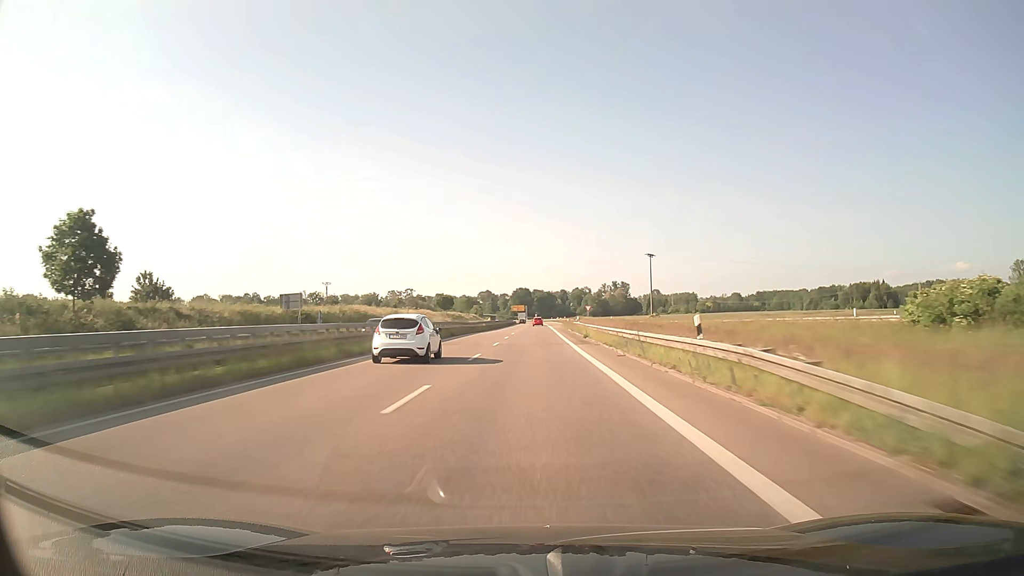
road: trunk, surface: asphalt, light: Day
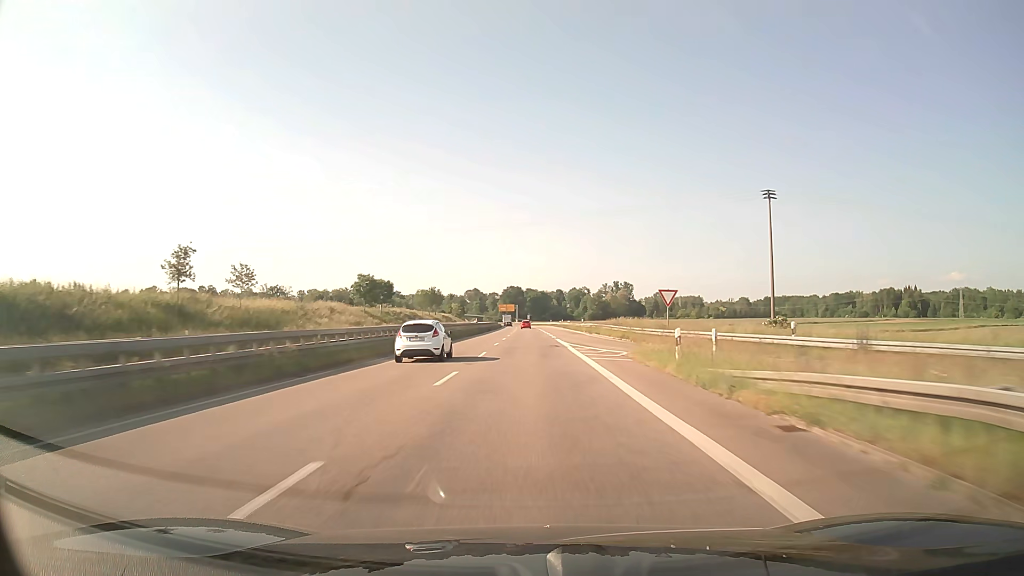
(+0.5, +66.6) m; +1°
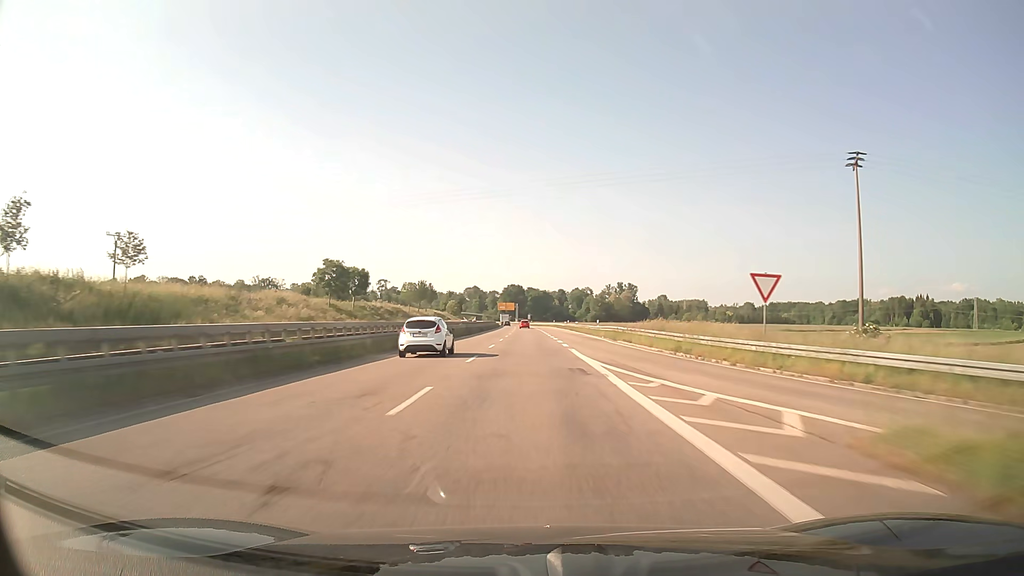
(0.0, +16.7) m; 0°
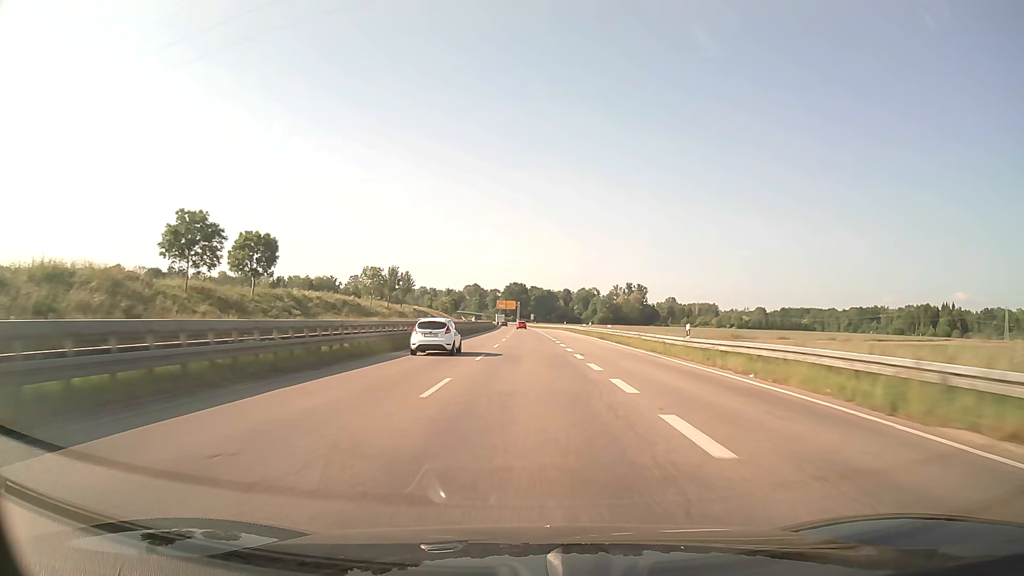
(-0.1, +33.5) m; 0°
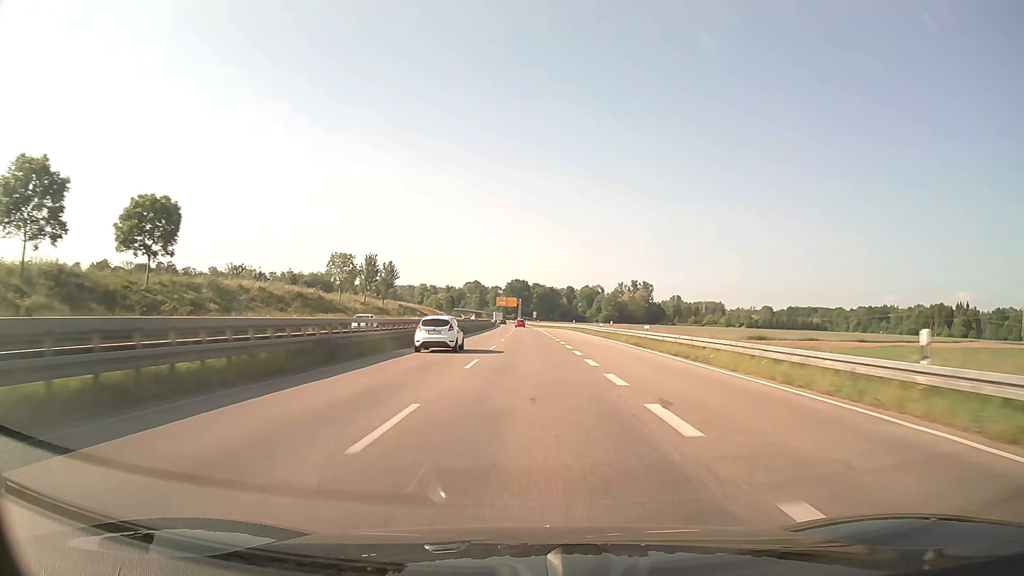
(0.0, +16.8) m; 0°
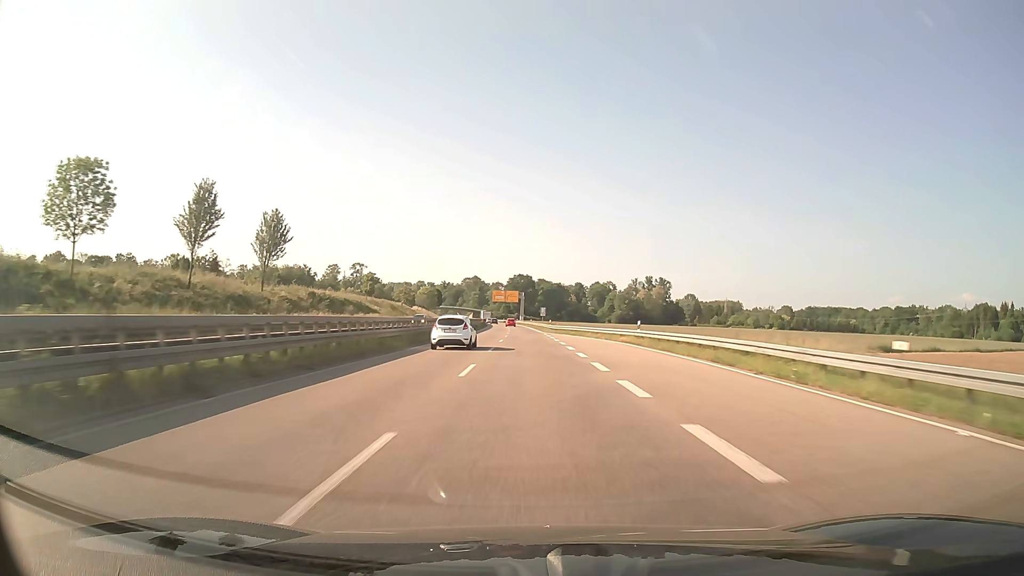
(-0.2, +50.6) m; 0°
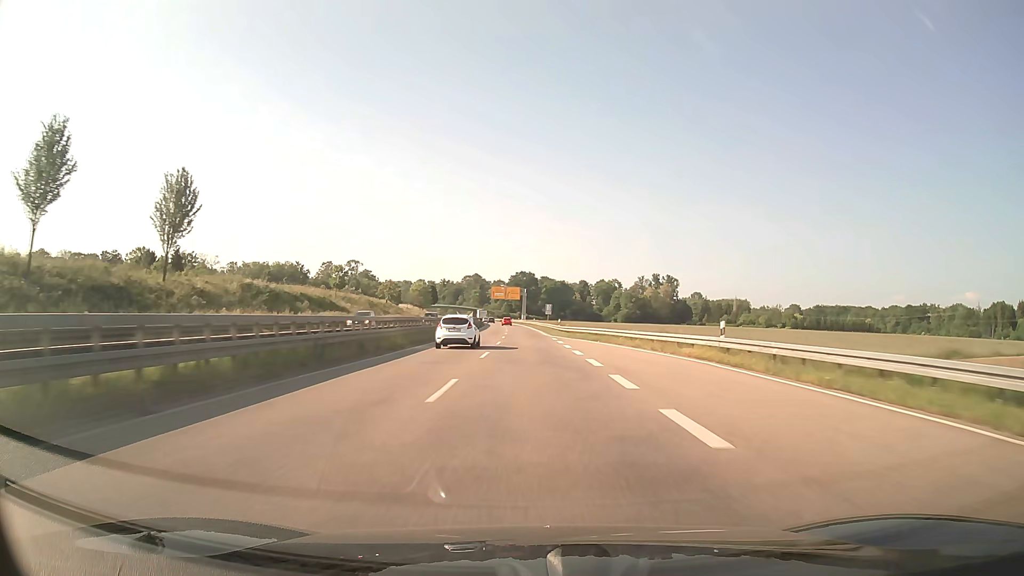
(0.0, +16.9) m; 0°
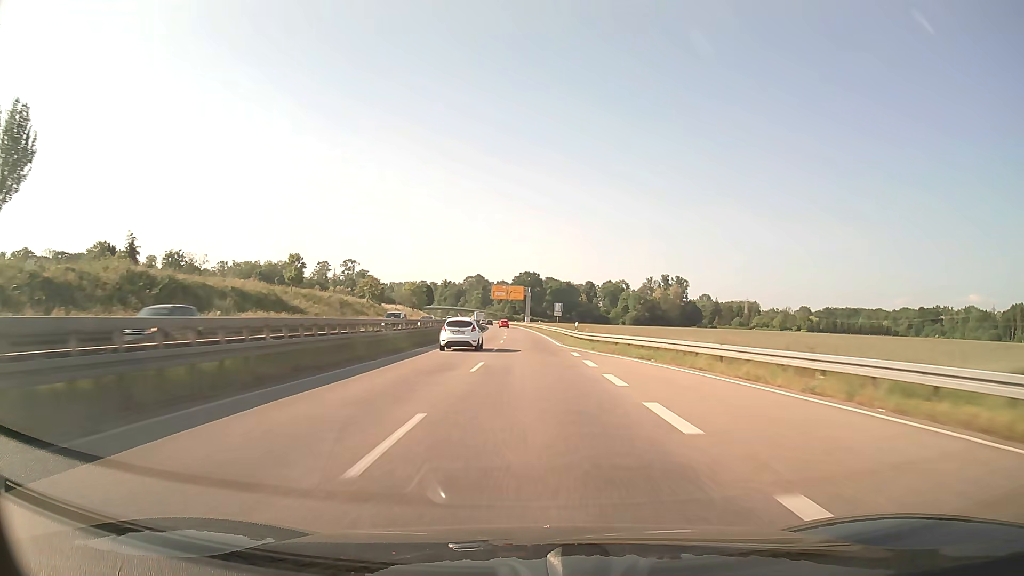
(0.0, +16.7) m; 0°
(0, +10) (0, +20) (0, +30) (0, +40) (-1, +50) (-1, +60) (-1, +70) (-1, +80) (-2, +90) (-2, +100) m
